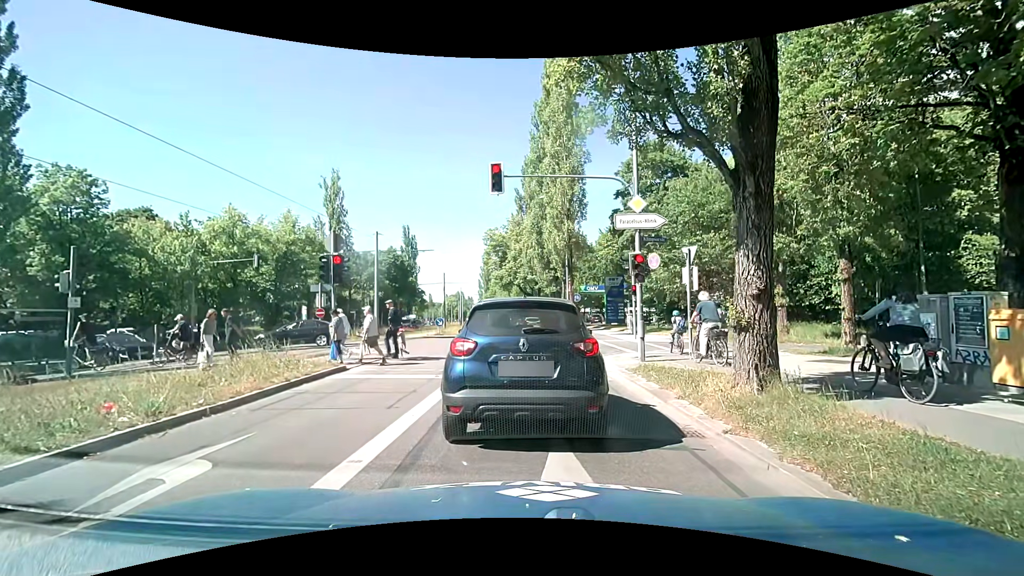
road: secondary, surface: asphalt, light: Day
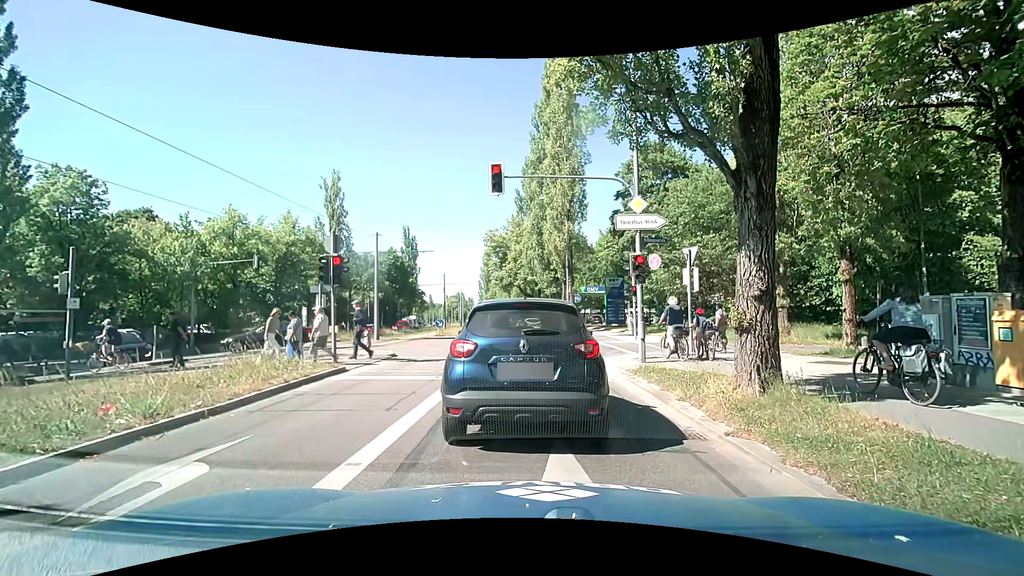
(0.0, +0.1) m; 0°
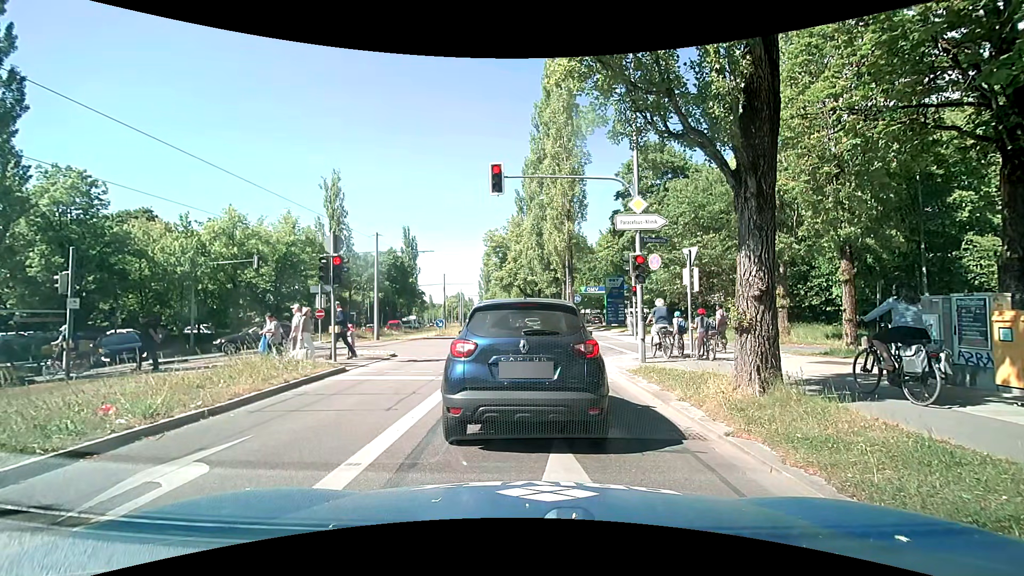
(0.0, 0.0) m; 0°
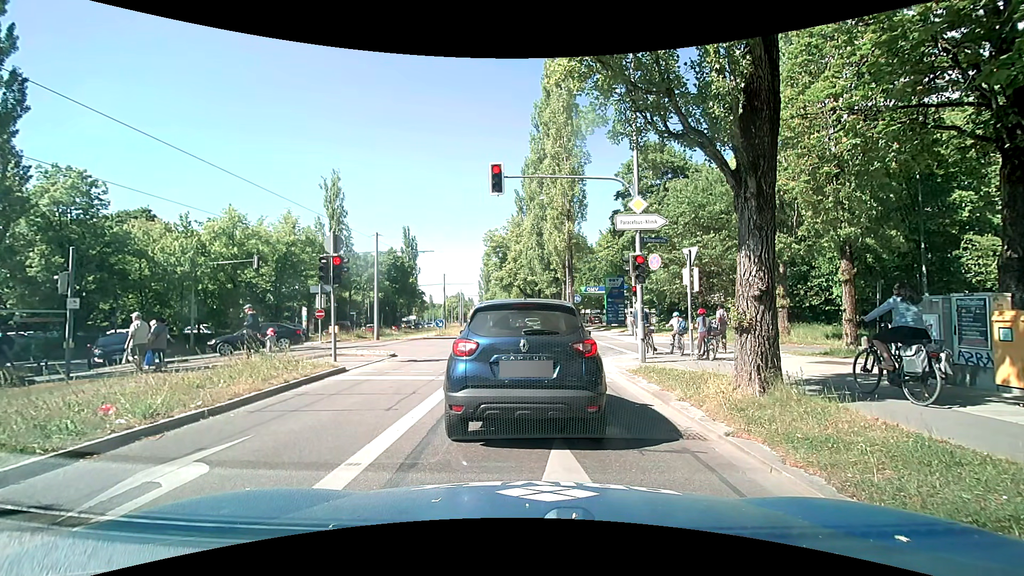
(0.0, 0.0) m; 0°
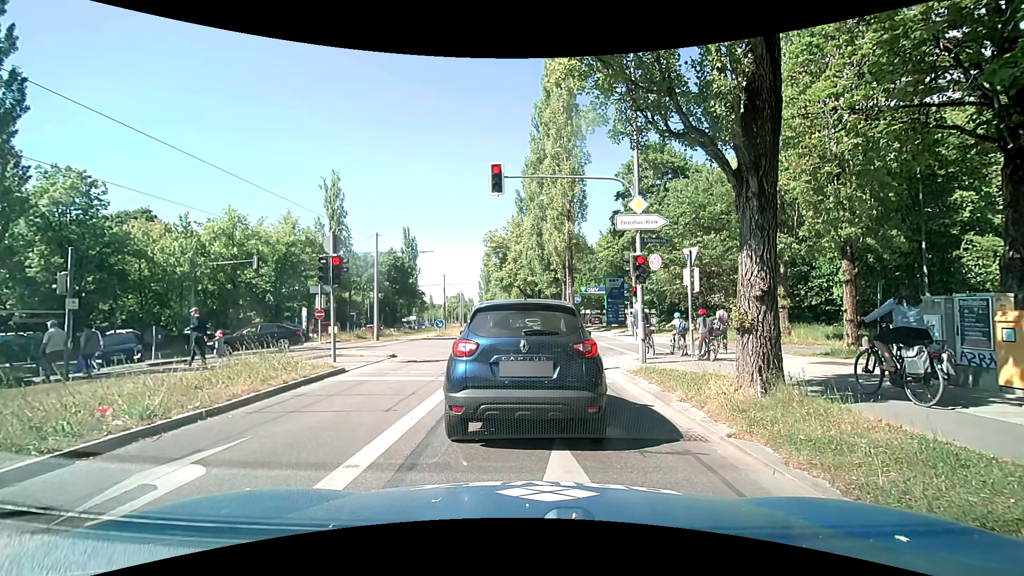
(0.0, 0.0) m; 0°
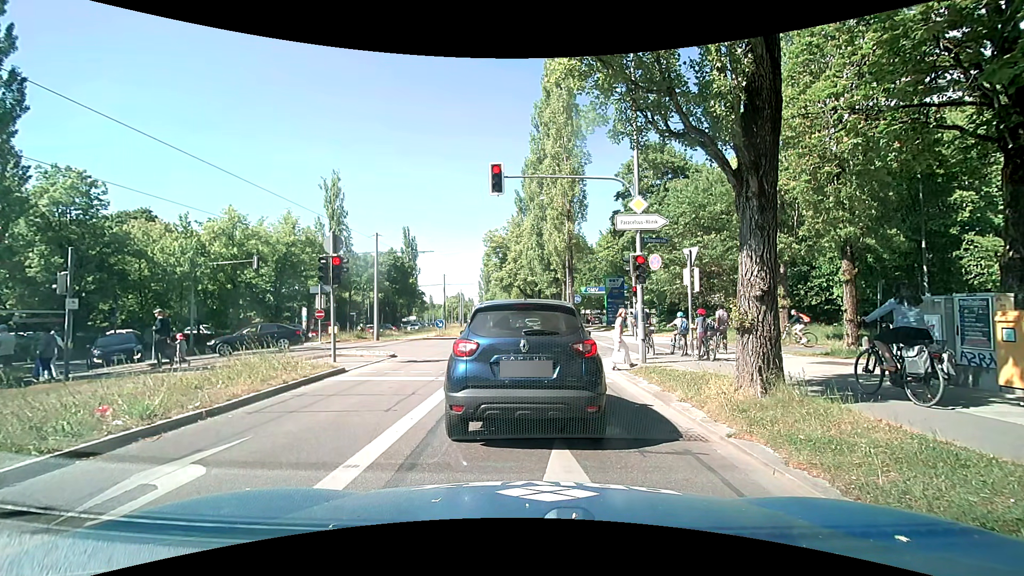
(0.0, 0.0) m; 0°
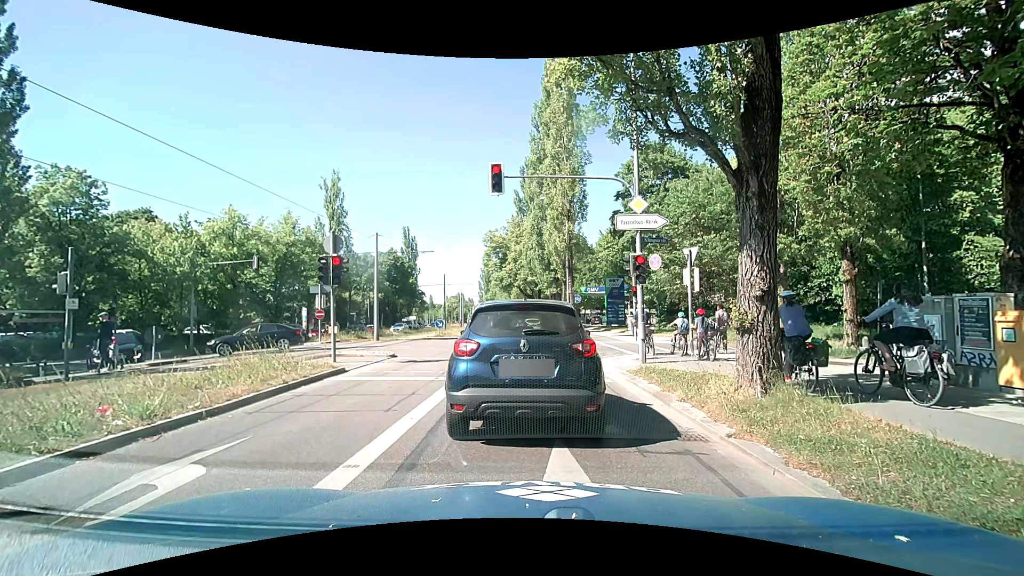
(0.0, 0.0) m; 0°
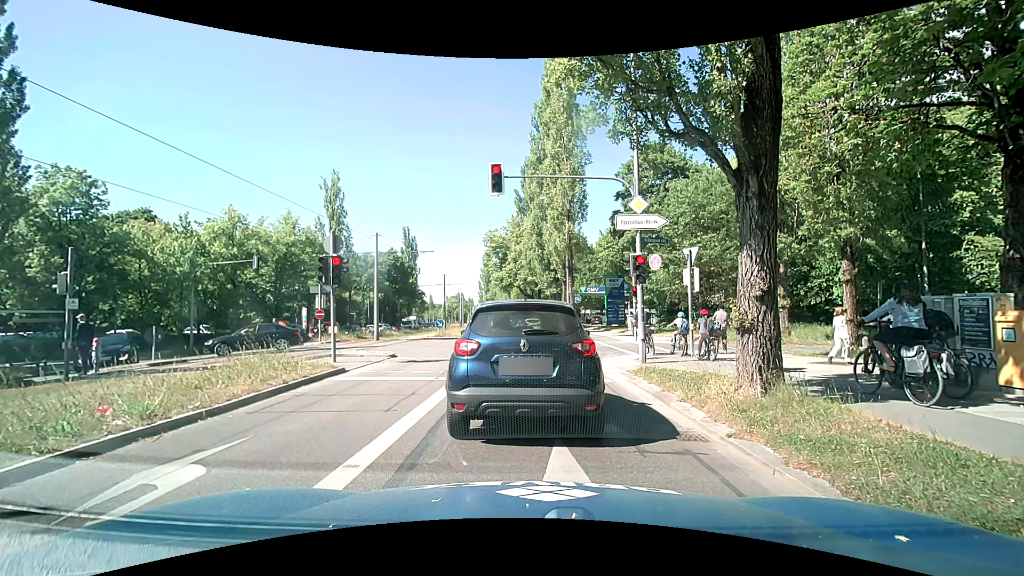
(0.0, 0.0) m; 0°
